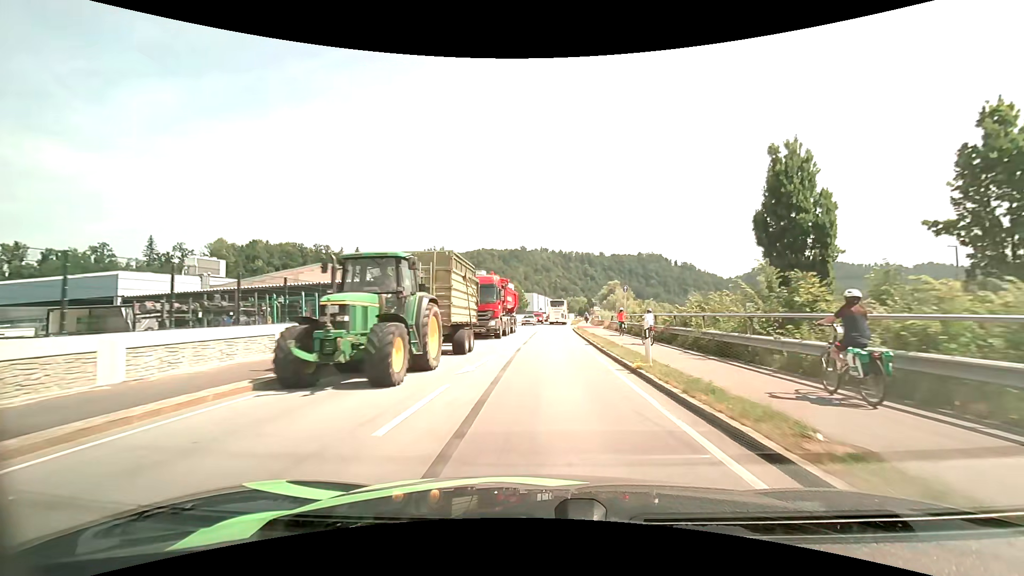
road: primary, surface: asphalt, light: Day
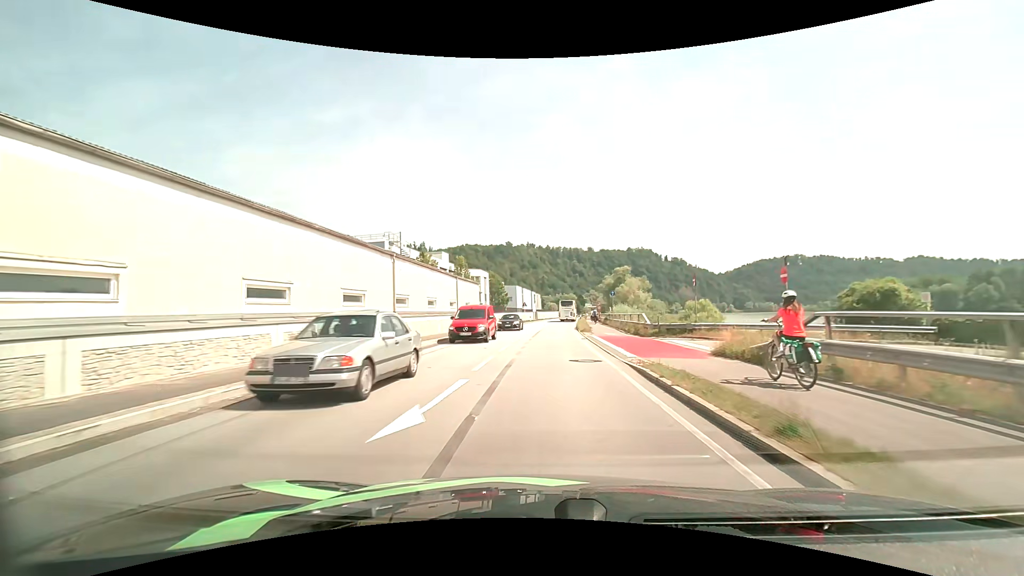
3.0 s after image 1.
(+0.7, +36.0) m; +2°
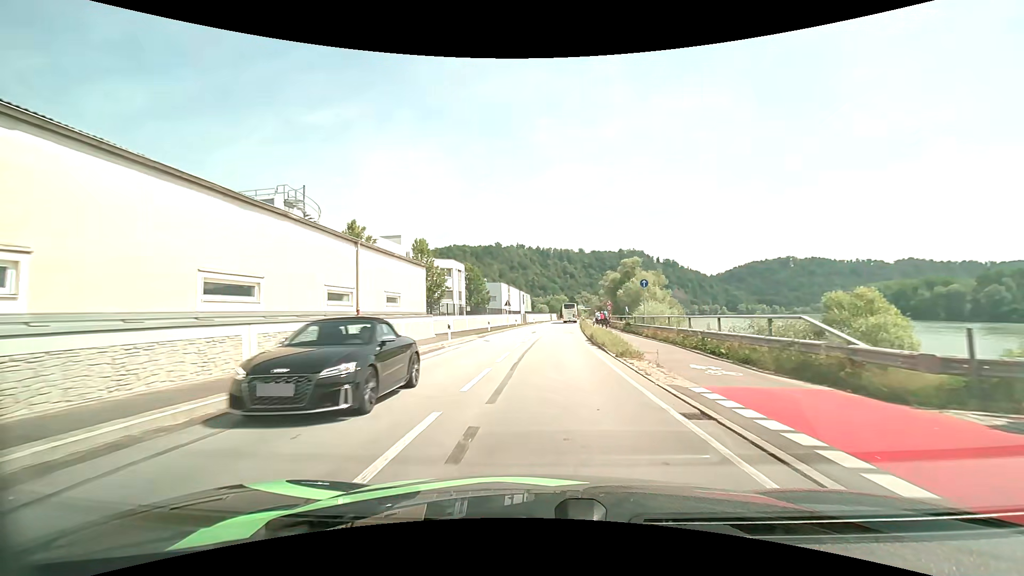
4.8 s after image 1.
(+0.2, +20.7) m; +1°
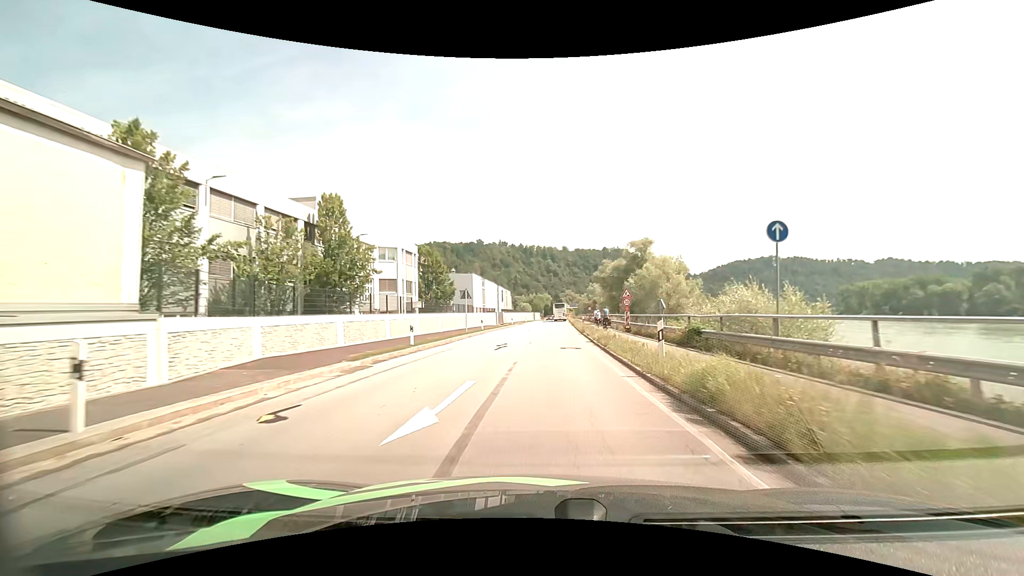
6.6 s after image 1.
(+0.3, +21.2) m; +1°
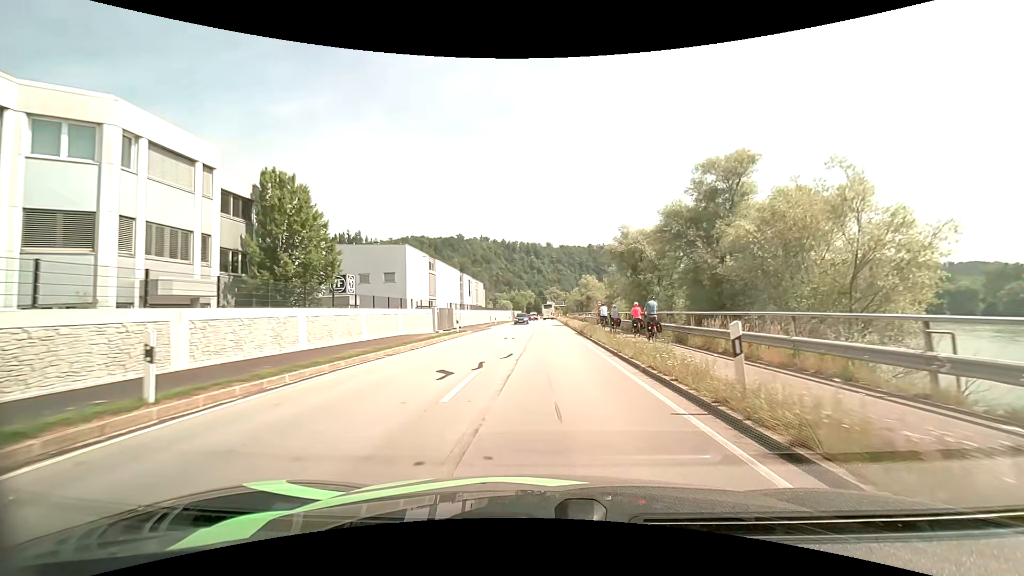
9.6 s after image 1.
(+0.8, +34.0) m; +2°
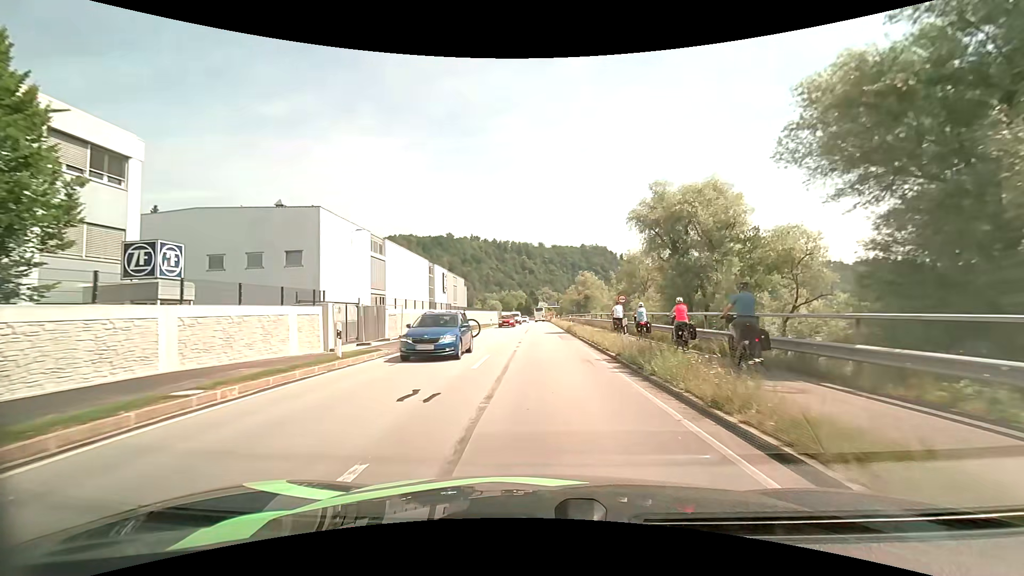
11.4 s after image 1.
(+0.2, +18.7) m; +1°
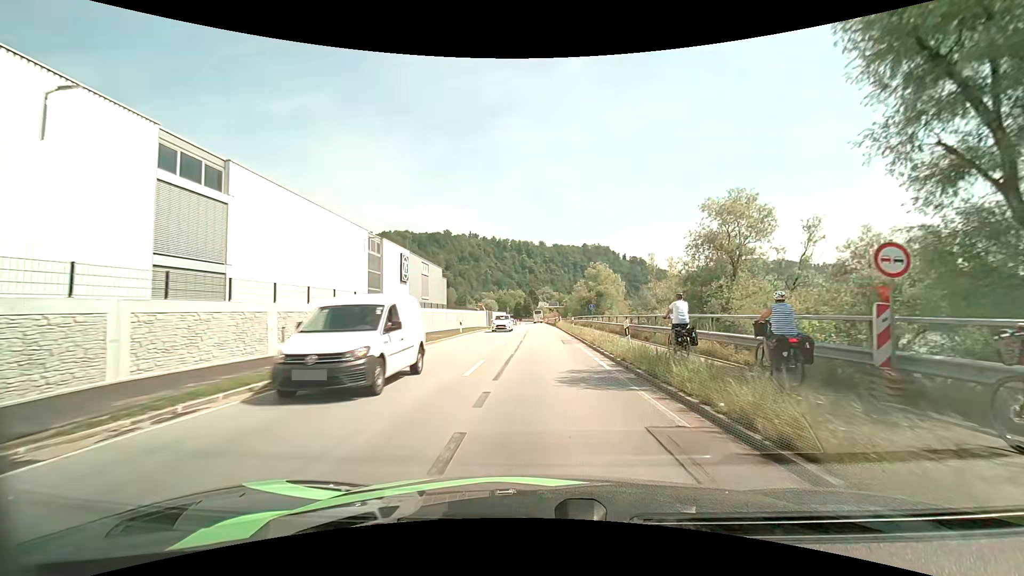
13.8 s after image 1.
(0.0, +24.9) m; 0°
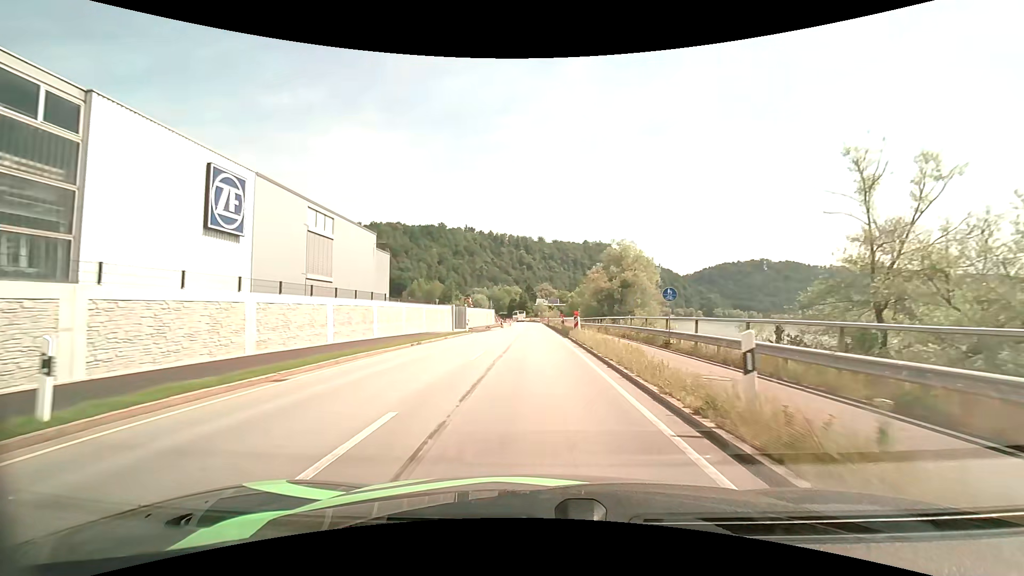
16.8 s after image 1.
(+0.2, +32.1) m; 0°
(0, +10) (0, +20) (0, +30) (0, +40) (0, +50) (0, +60) (0, +70) (0, +80) (+1, +90) (0, +100) m
